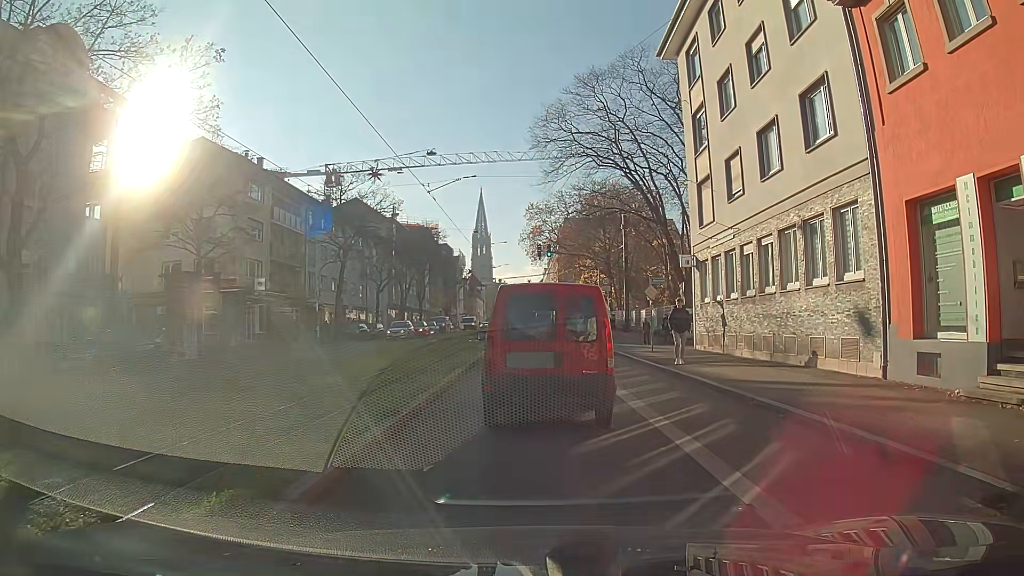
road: primary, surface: asphalt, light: Day
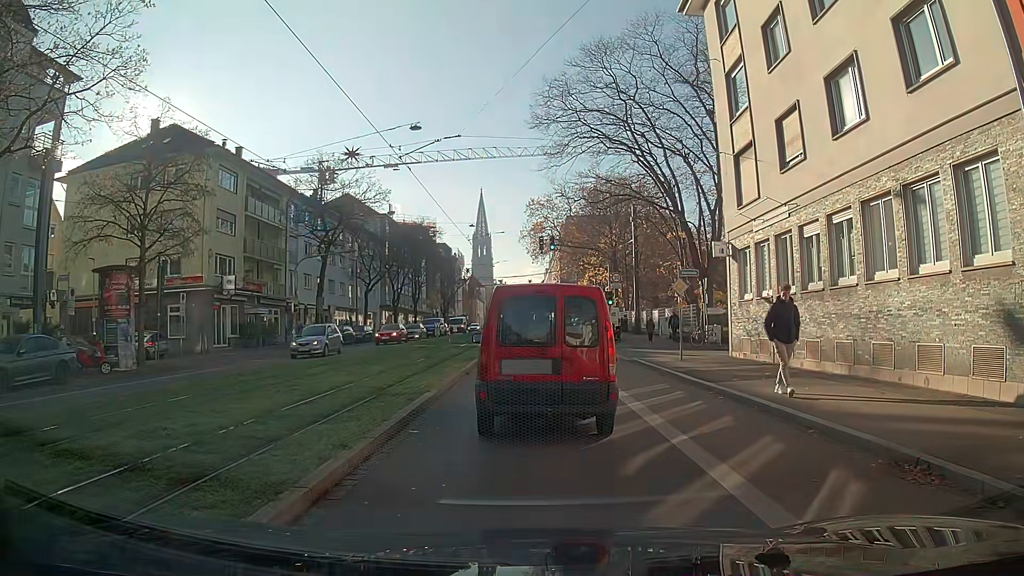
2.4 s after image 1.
(0.0, +5.1) m; -1°
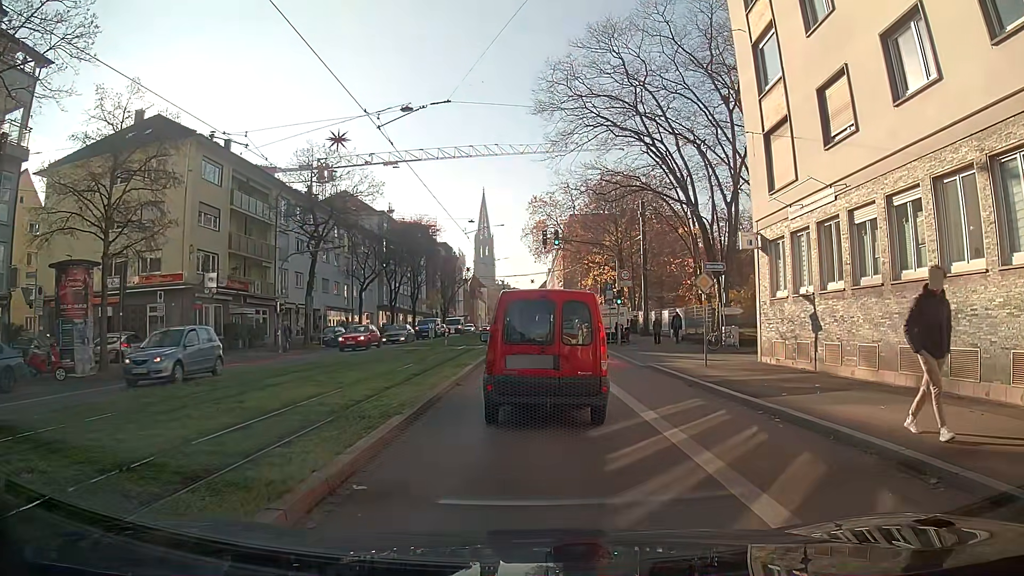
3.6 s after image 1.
(0.0, +2.9) m; +2°
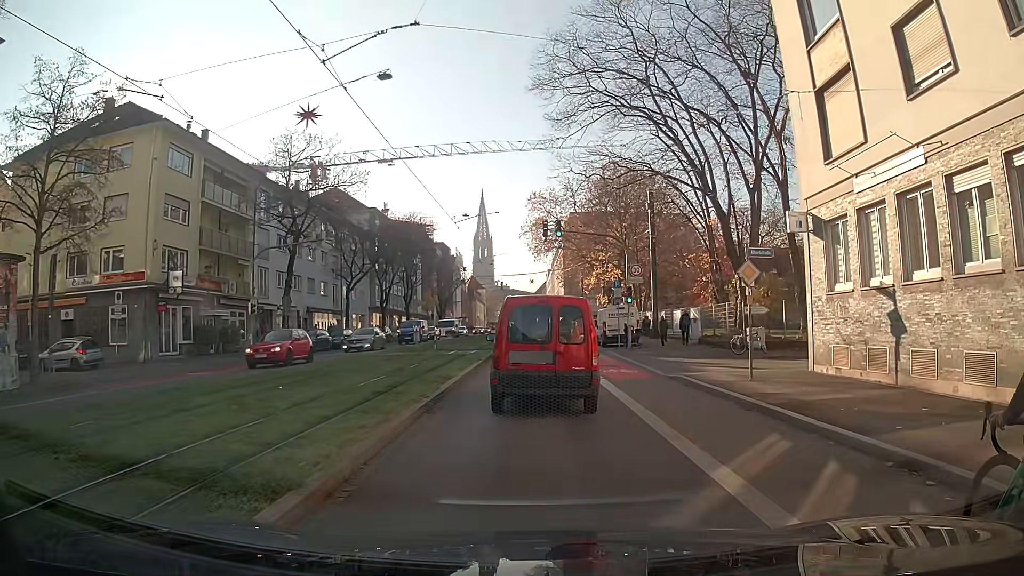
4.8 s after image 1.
(0.0, +4.2) m; 0°
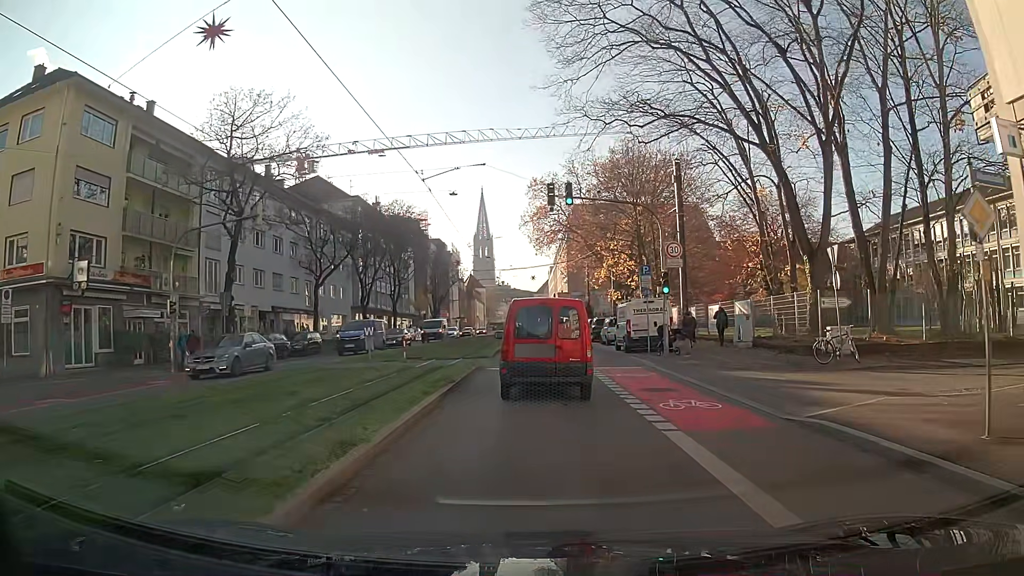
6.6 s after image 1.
(0.0, +8.7) m; +1°
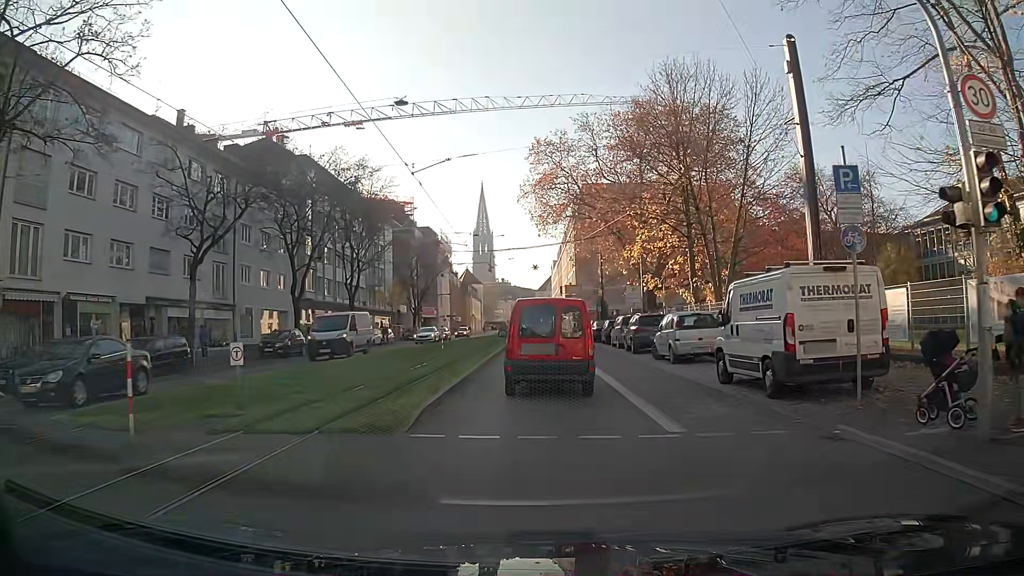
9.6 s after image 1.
(-0.3, +18.0) m; -1°
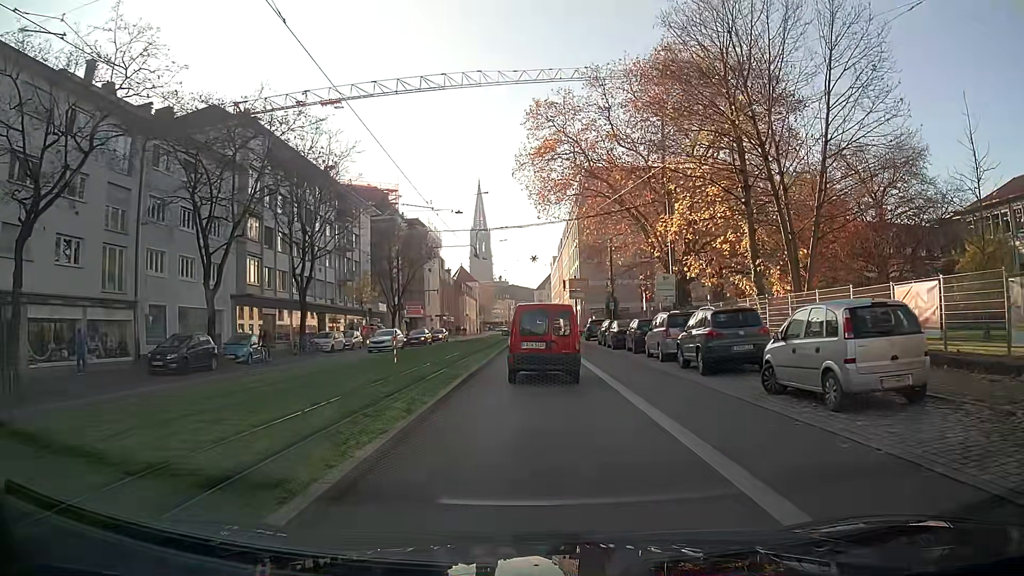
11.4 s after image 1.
(0.0, +11.9) m; 0°
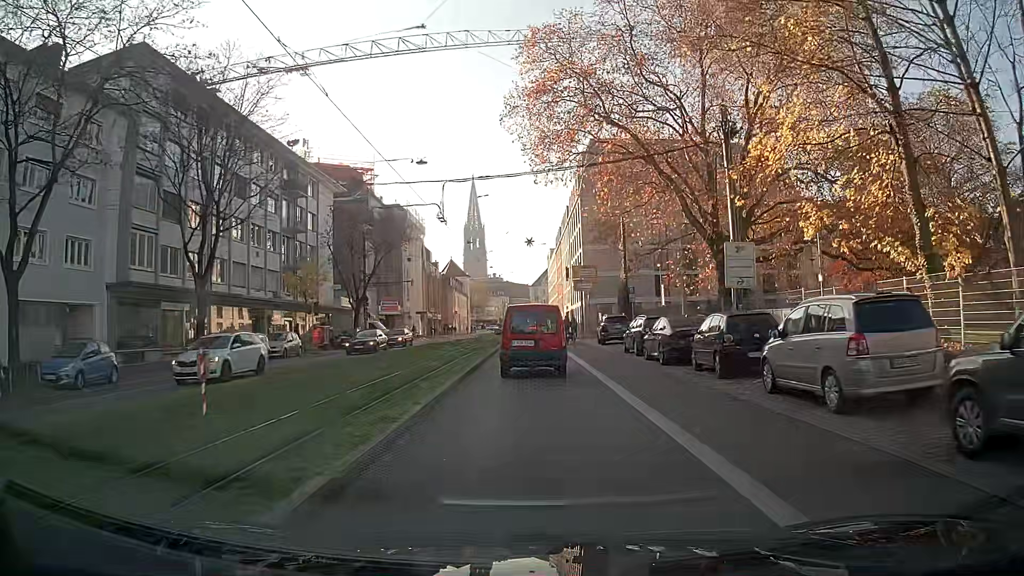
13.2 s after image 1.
(+0.1, +13.8) m; 0°
(0, +10) (0, +20) (0, +30) (0, +40) (0, +50) (0, +60) (0, +70) (0, +80) (-1, +90) (-1, +100) m
